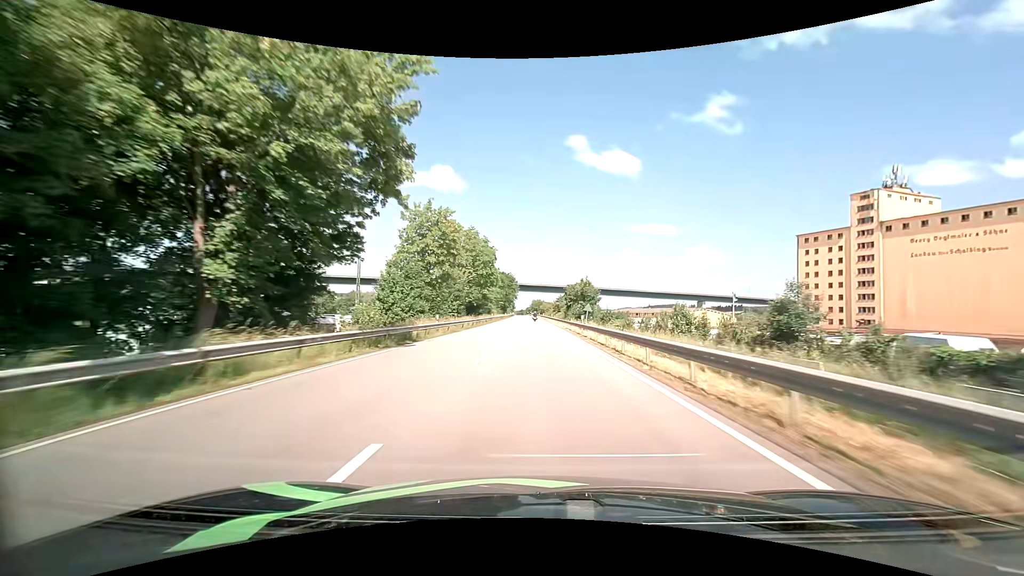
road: primary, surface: asphalt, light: Day
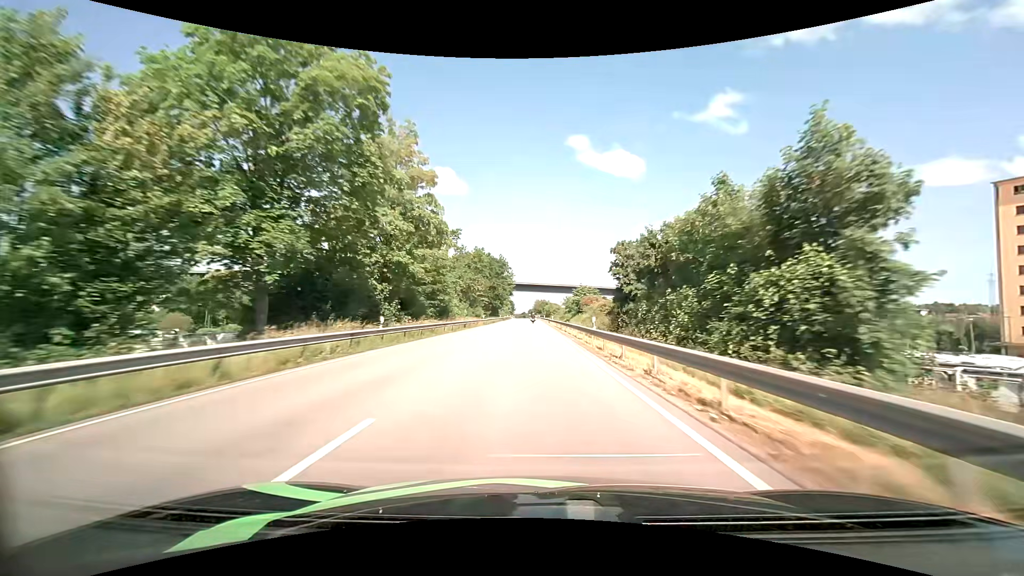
(-0.1, +59.1) m; 0°
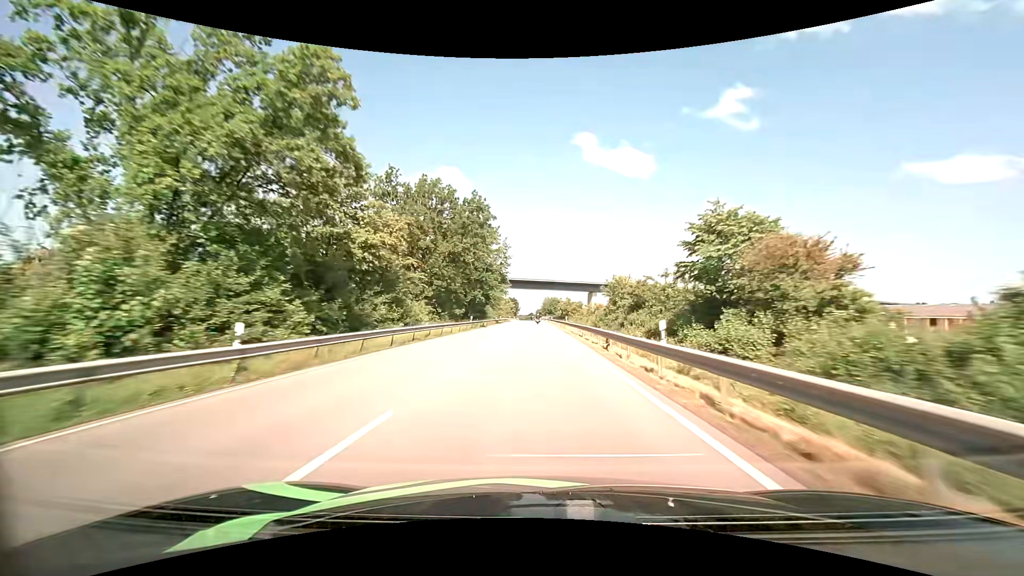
(-0.7, +60.0) m; -1°
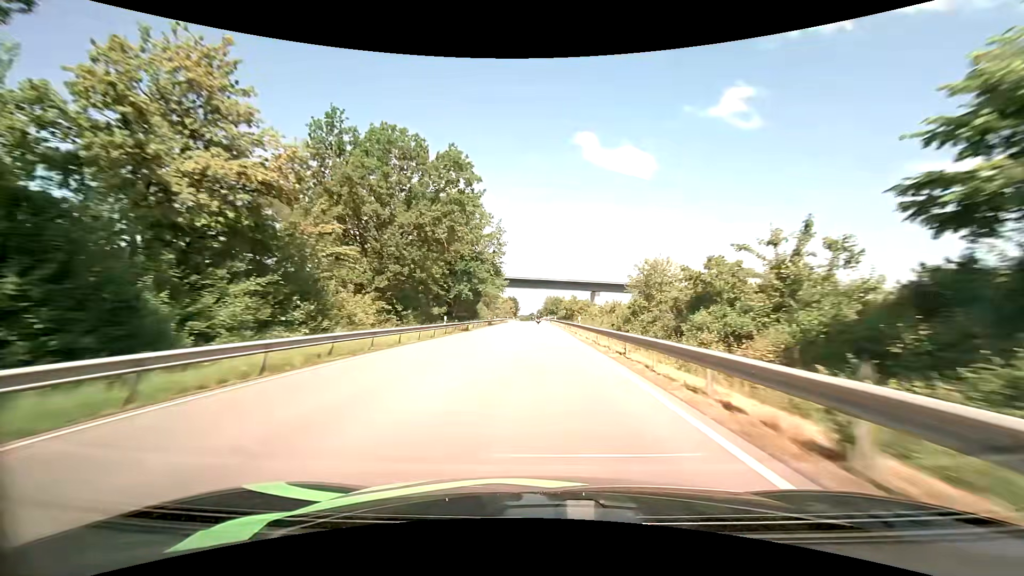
(0.0, +15.2) m; 0°
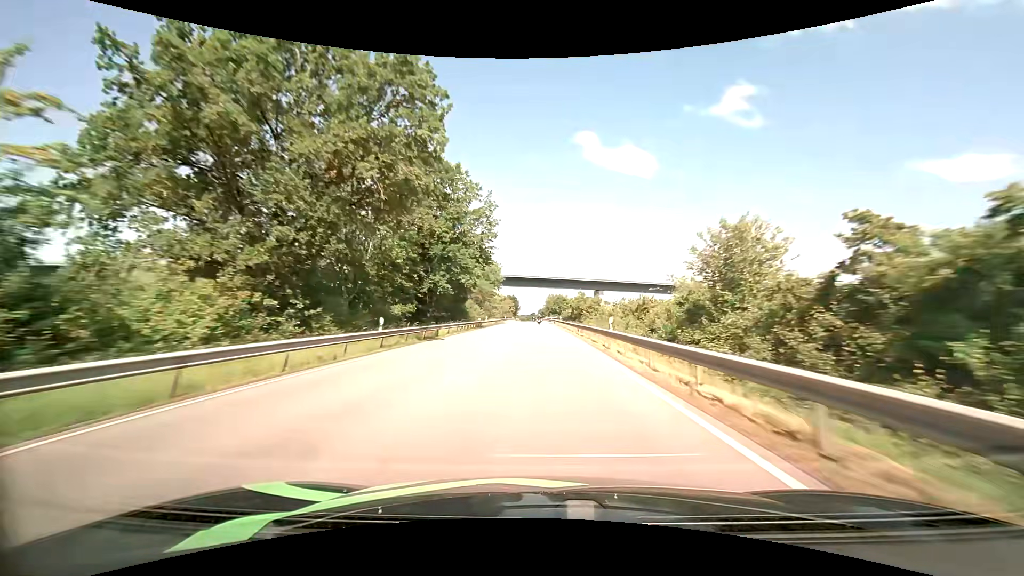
(-0.1, +15.2) m; 0°
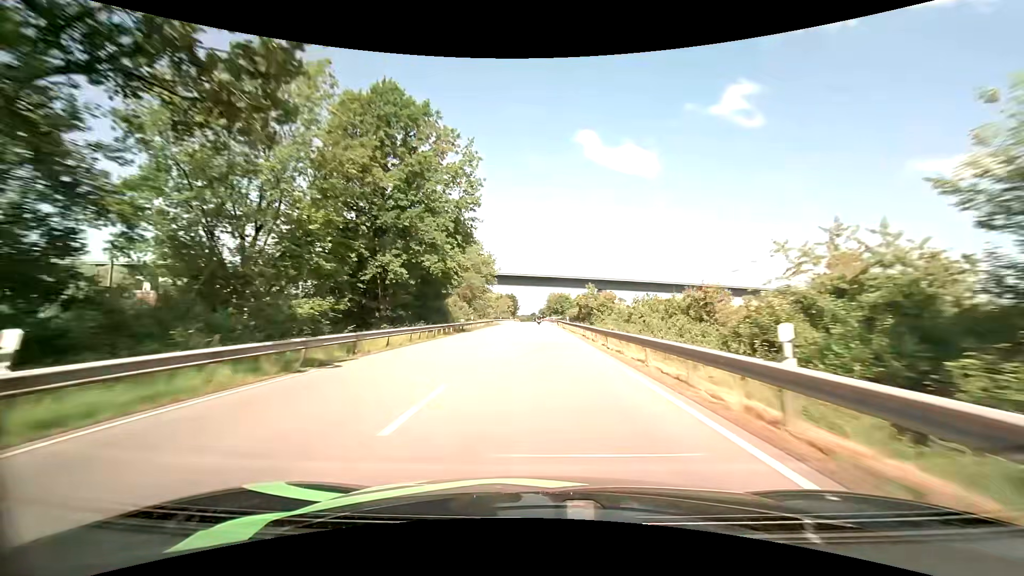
(0.0, +15.2) m; 0°
